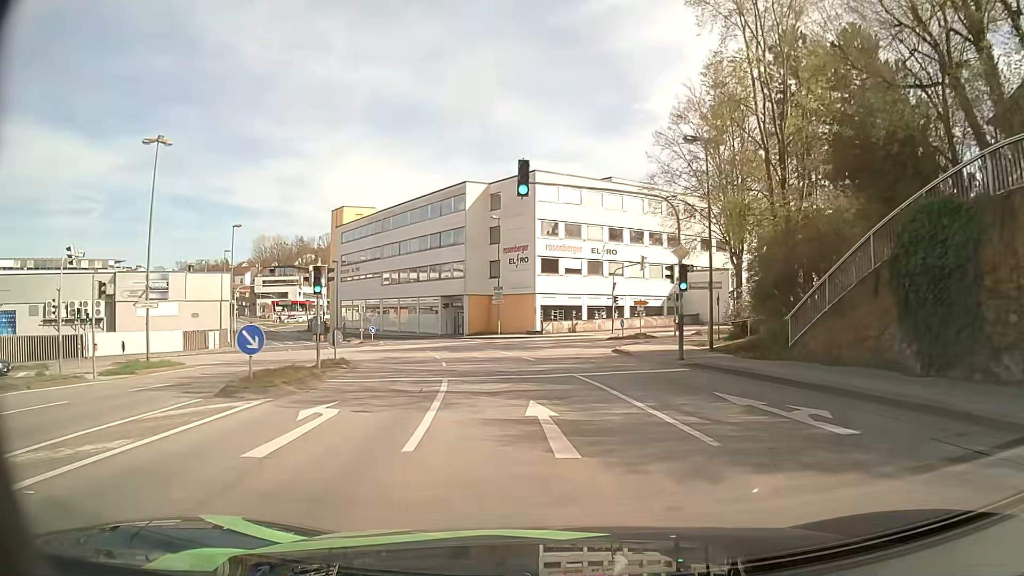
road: tertiary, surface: asphalt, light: Day
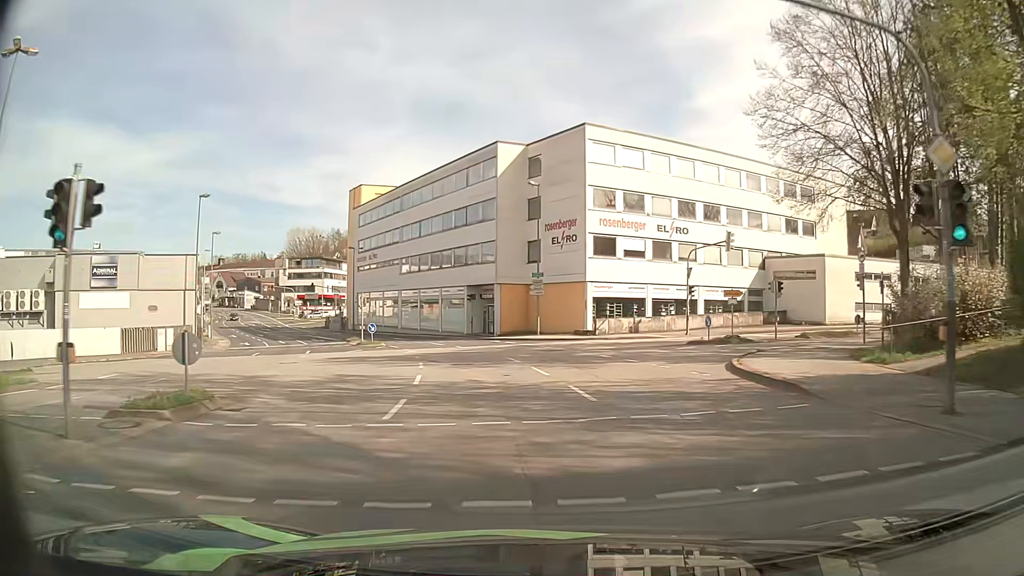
(-0.4, +13.4) m; -4°
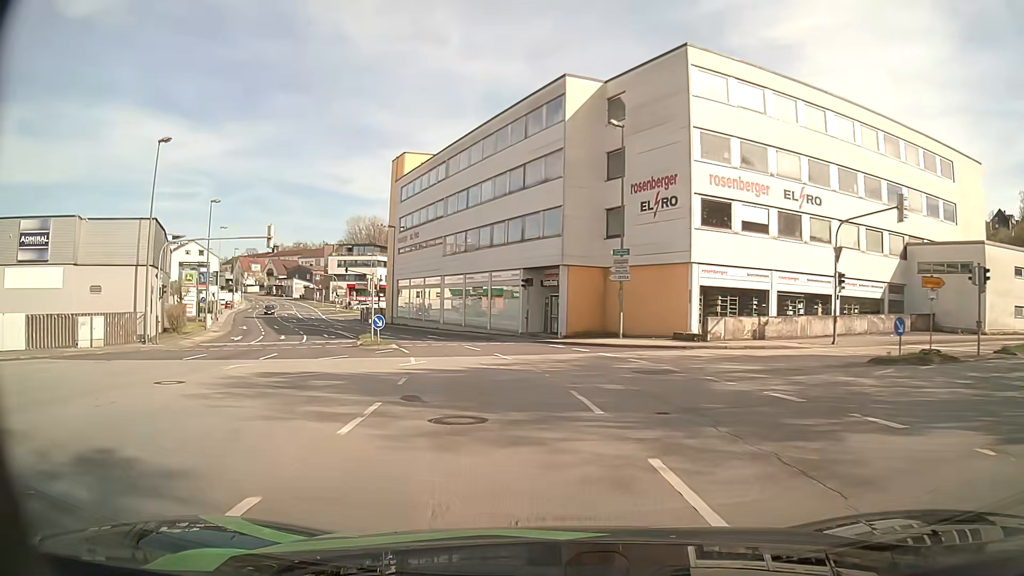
(-0.6, +13.5) m; -6°
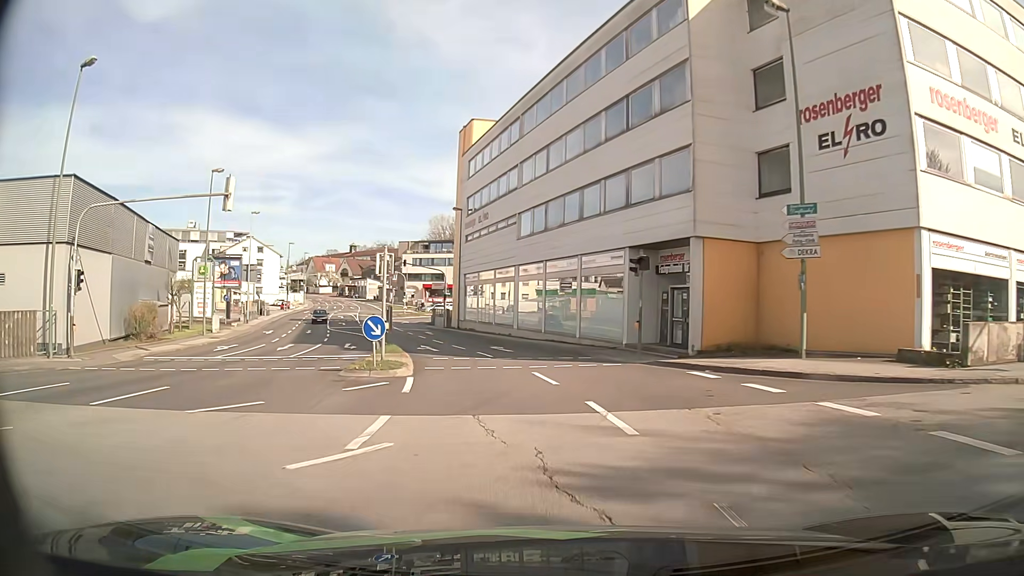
(-0.8, +13.4) m; -7°
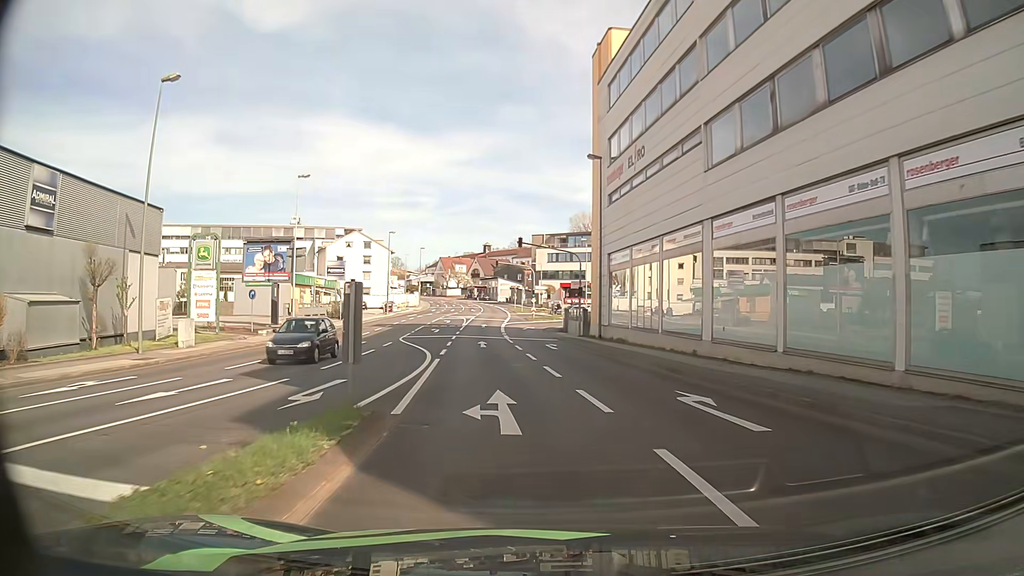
(-2.0, +19.6) m; -13°
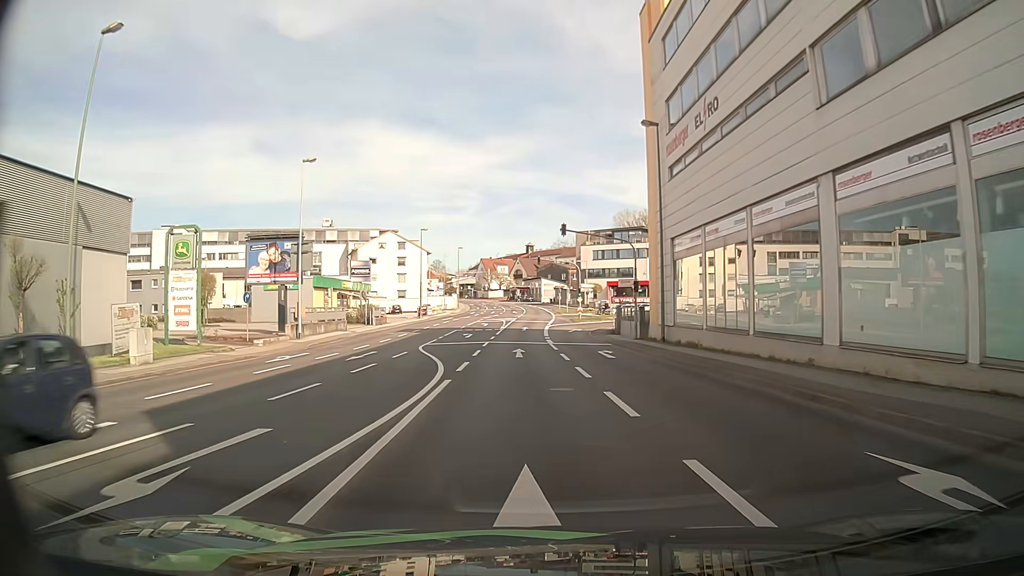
(-0.2, +6.6) m; -3°
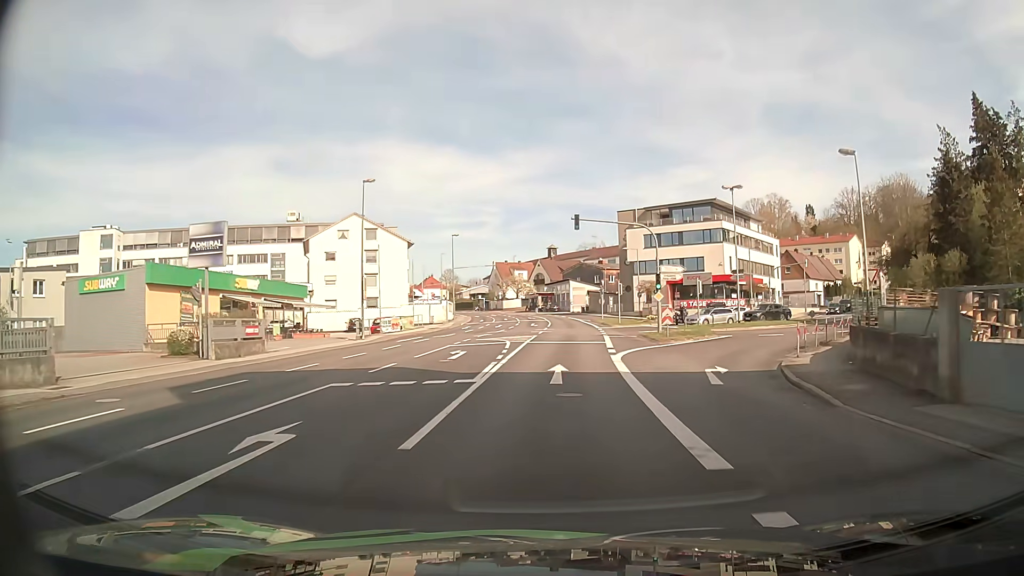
(-1.8, +35.2) m; -2°
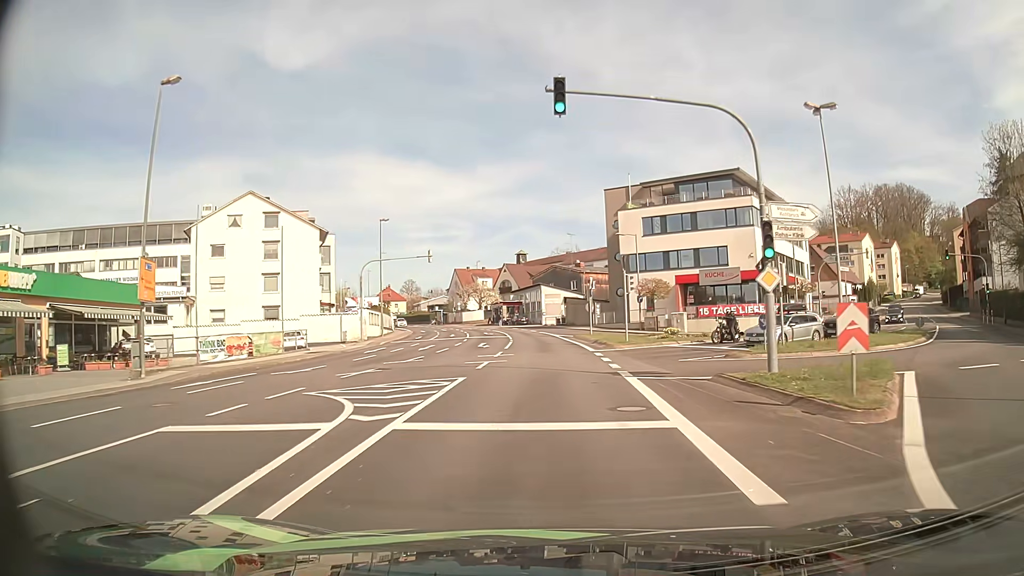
(+0.6, +22.5) m; +3°
(0, +10) (0, +20) (0, +30) (-1, +40) (-2, +50) (-3, +60) (-4, +70) (-6, +80) (-9, +89) (-12, +99) m
